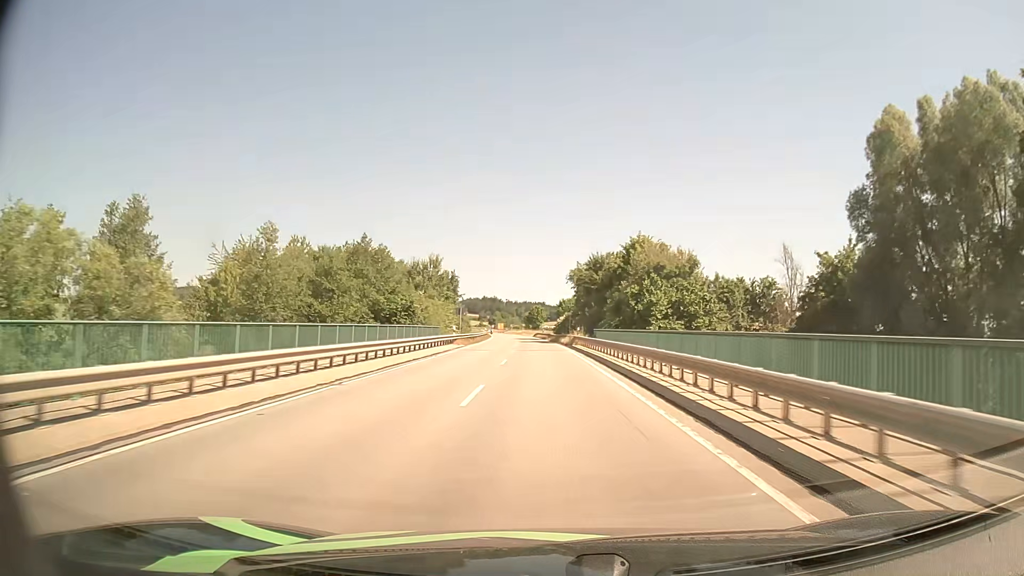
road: tertiary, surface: asphalt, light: Day
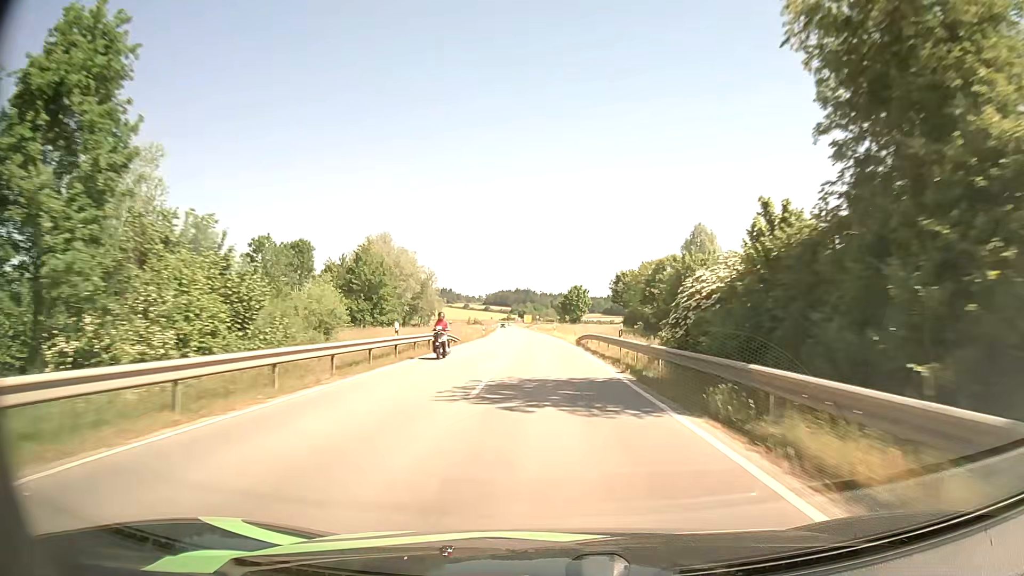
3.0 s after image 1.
(-1.9, +72.2) m; -3°
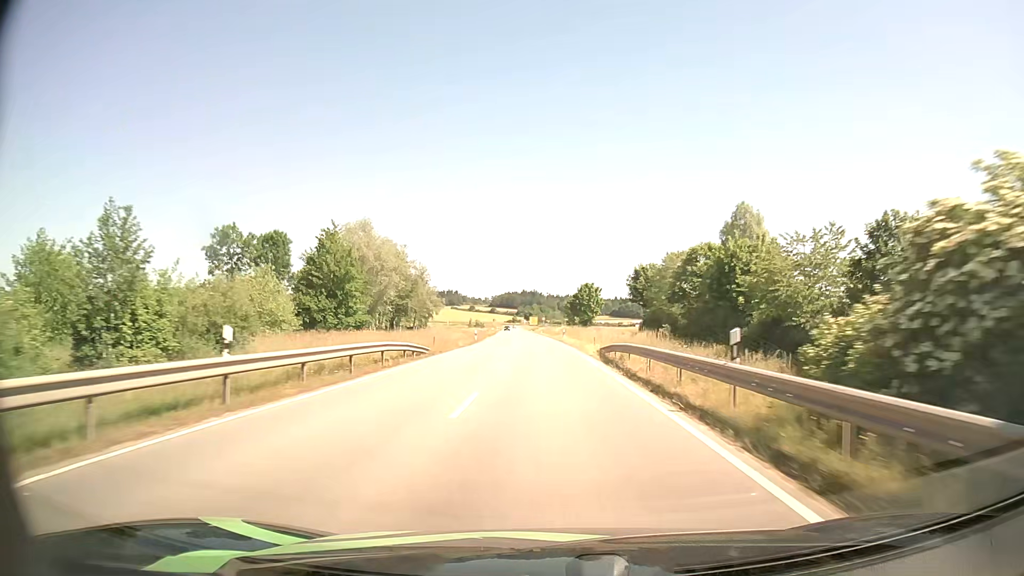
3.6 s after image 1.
(-0.1, +14.4) m; -1°
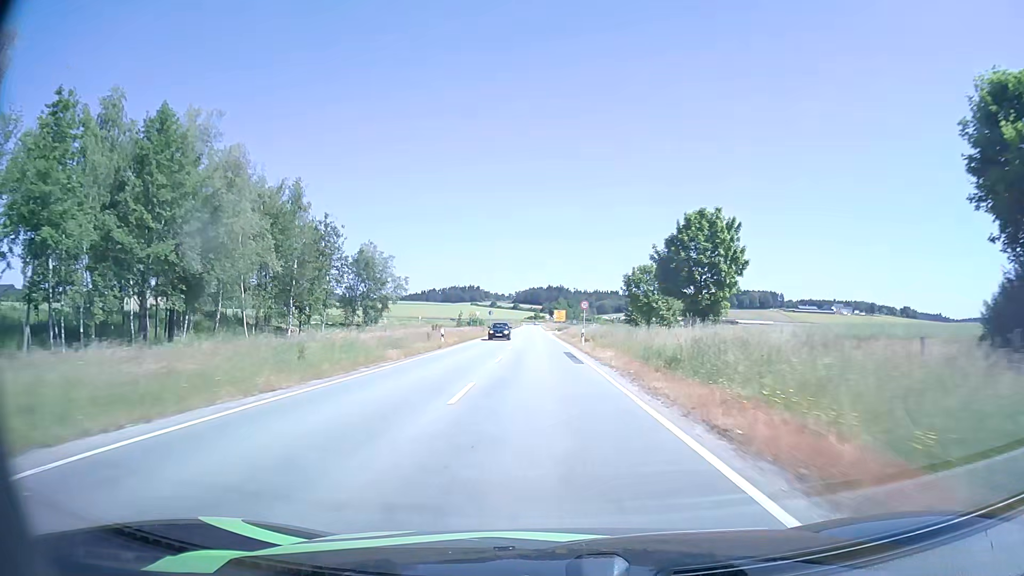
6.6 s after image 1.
(-1.4, +71.4) m; -2°
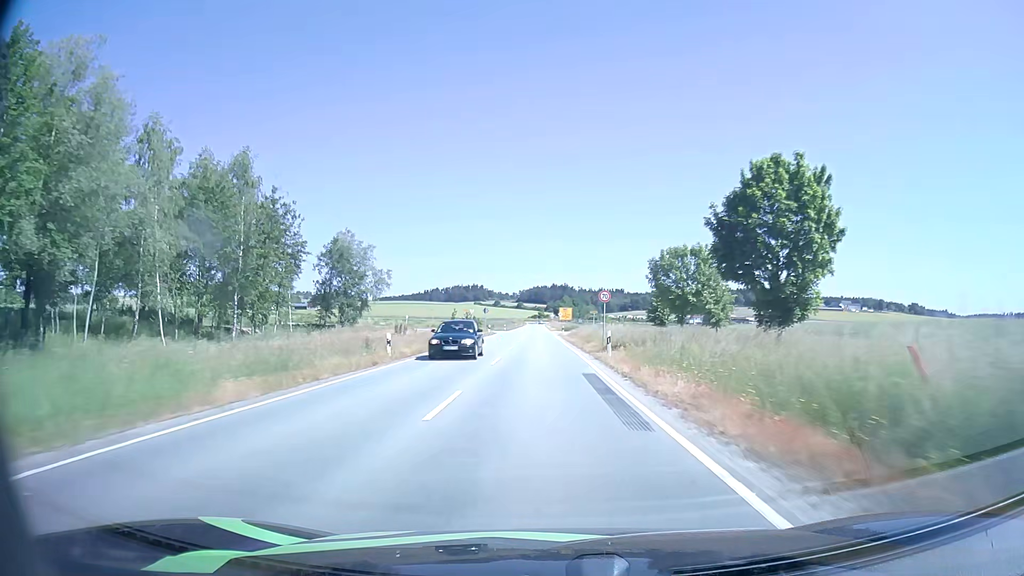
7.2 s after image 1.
(0.0, +13.8) m; 0°
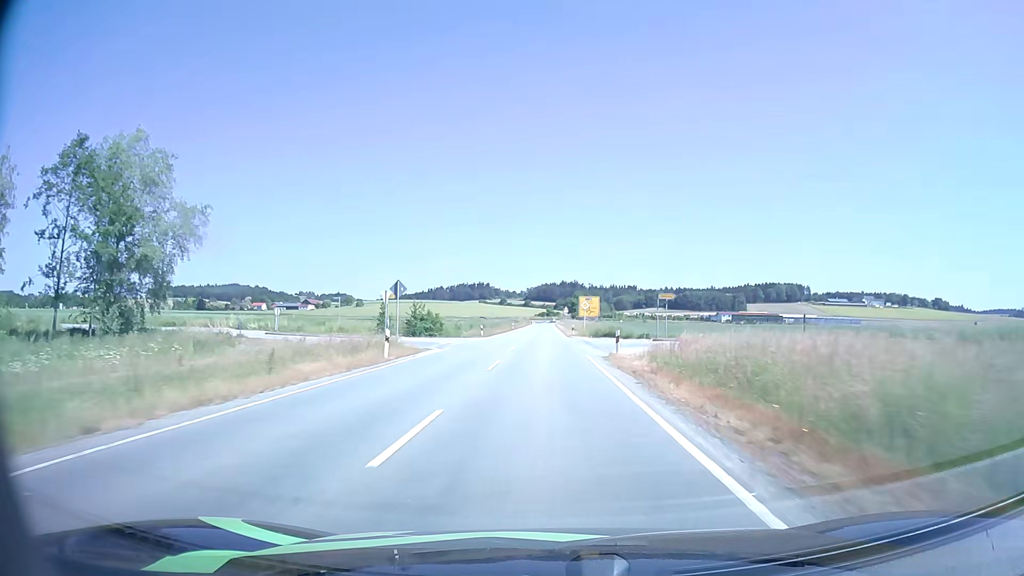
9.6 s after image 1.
(-0.5, +51.2) m; -1°
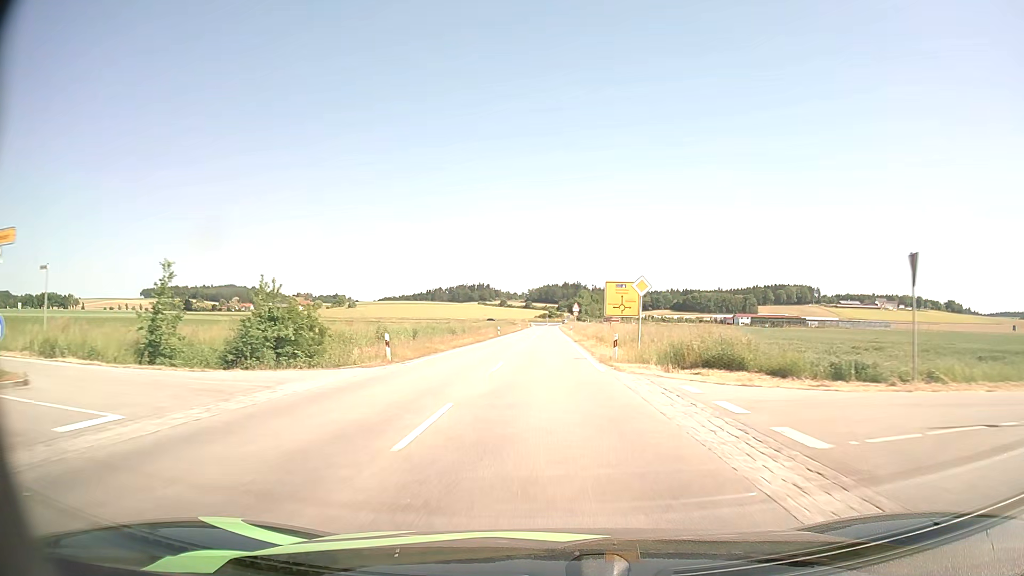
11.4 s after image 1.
(-0.1, +35.4) m; 0°
